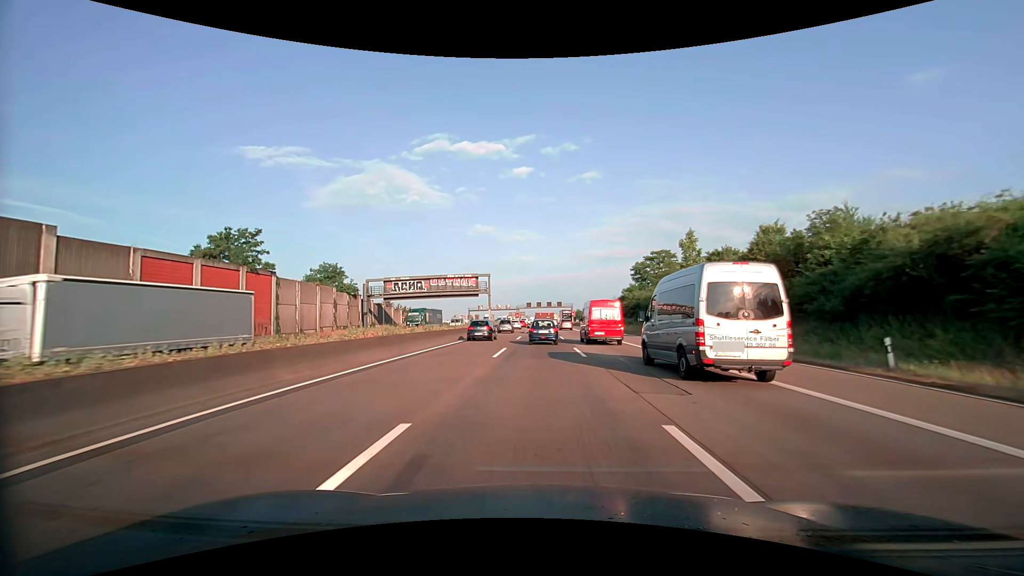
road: motorway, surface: asphalt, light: Day
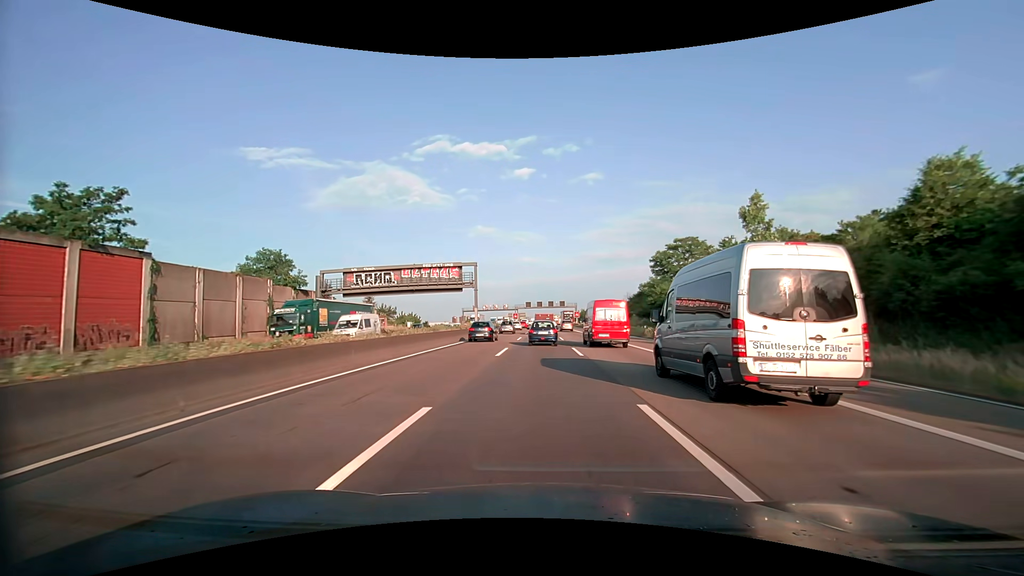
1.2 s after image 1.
(0.0, +16.8) m; 0°
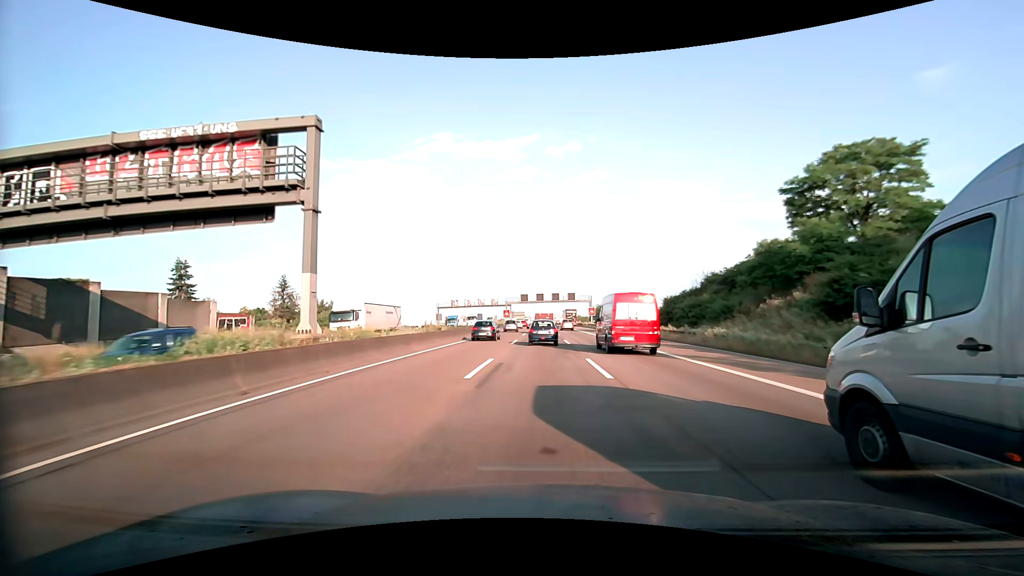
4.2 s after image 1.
(-0.3, +44.2) m; 0°
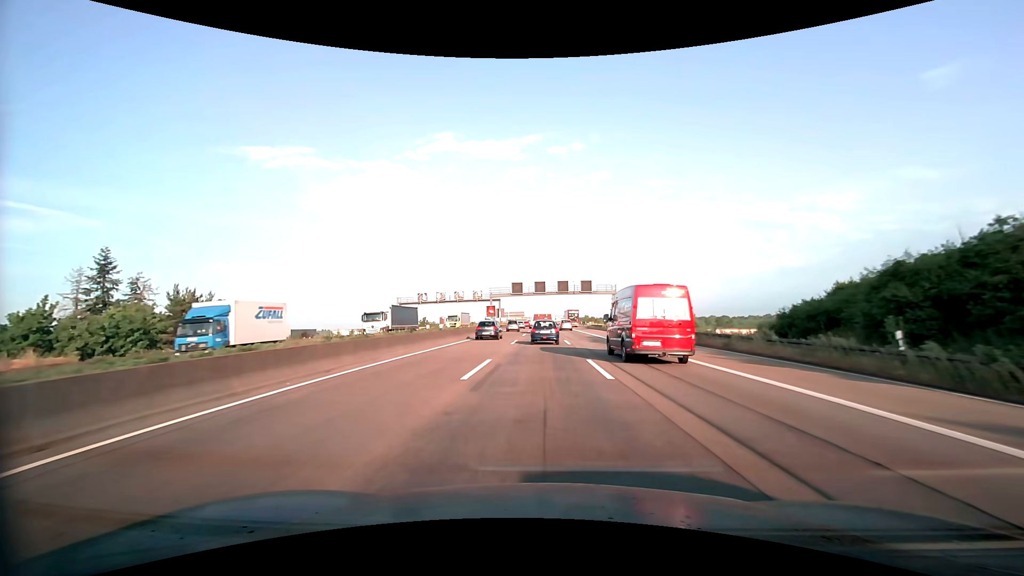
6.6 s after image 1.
(0.0, +36.4) m; 0°
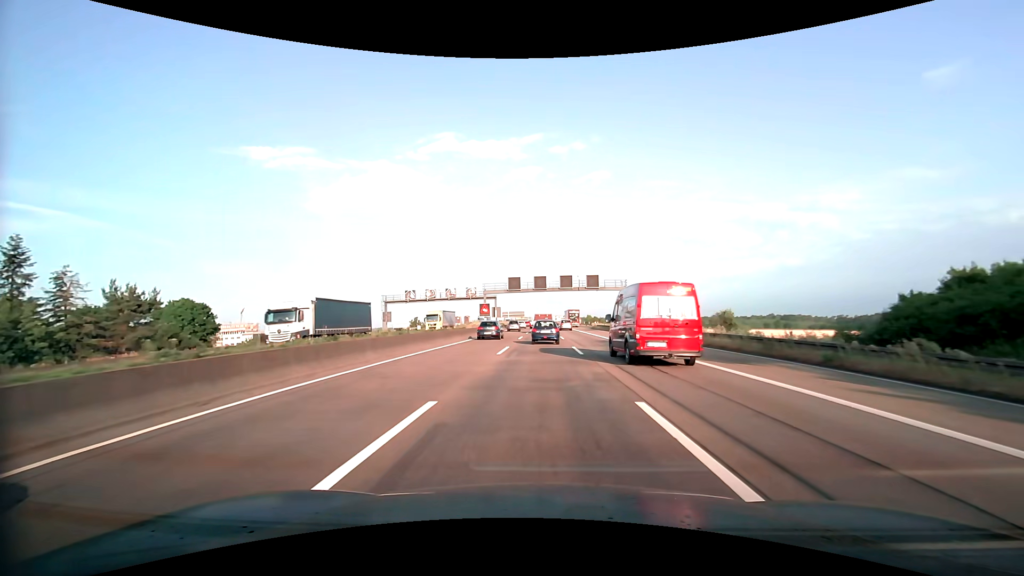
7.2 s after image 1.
(0.0, +9.2) m; 0°
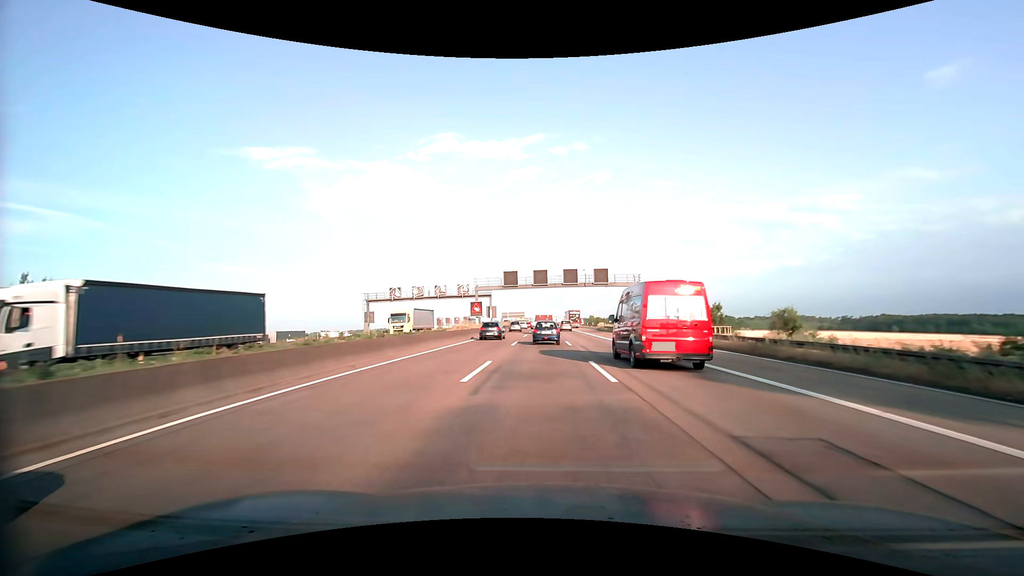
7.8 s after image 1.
(0.0, +9.2) m; 0°
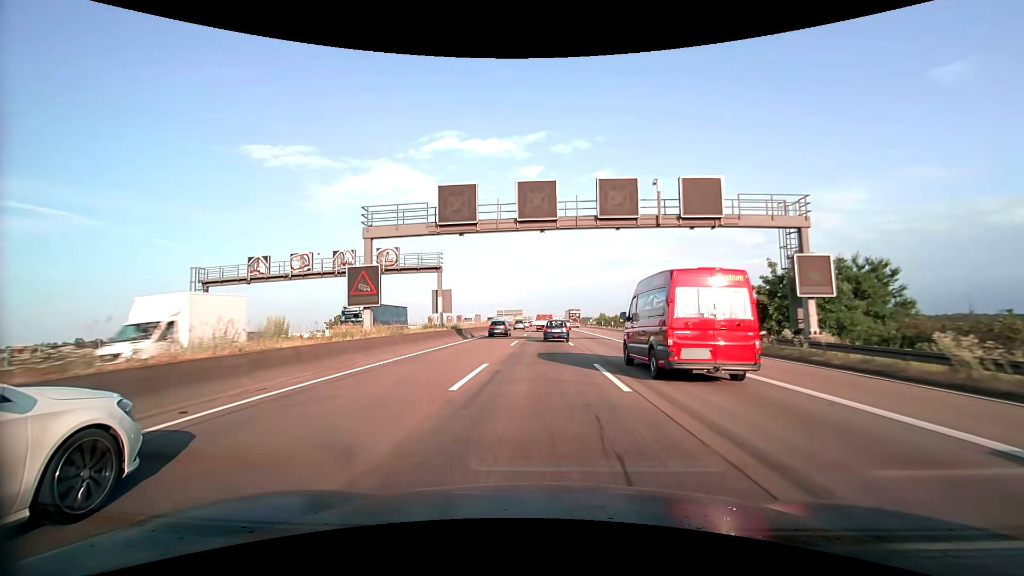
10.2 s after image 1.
(-0.1, +37.6) m; 0°
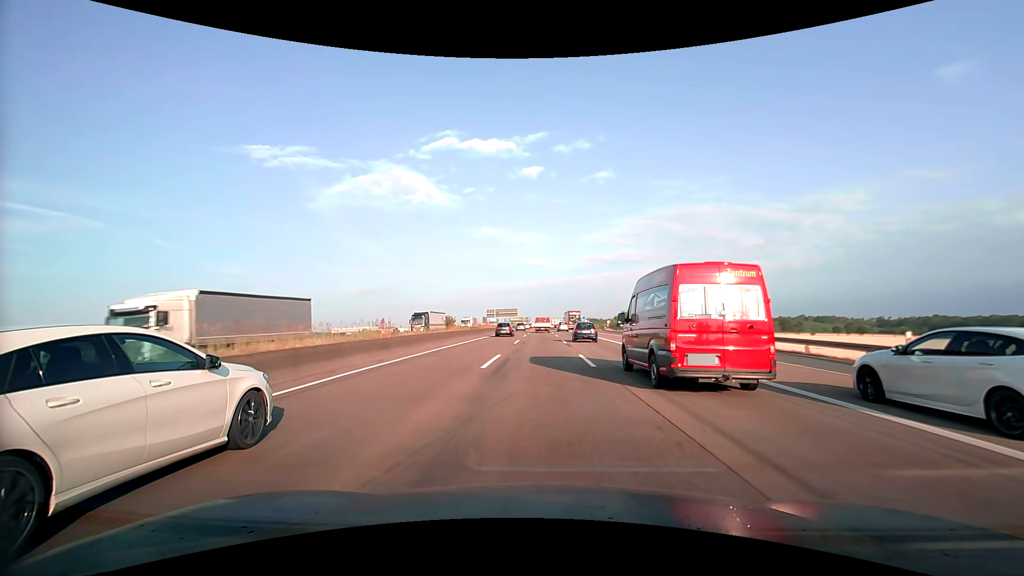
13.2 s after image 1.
(0.0, +49.0) m; 0°
(0, +10) (0, +20) (0, +30) (0, +40) (0, +50) (0, +60) (0, +70) (0, +80) (0, +90) (0, +100) m
